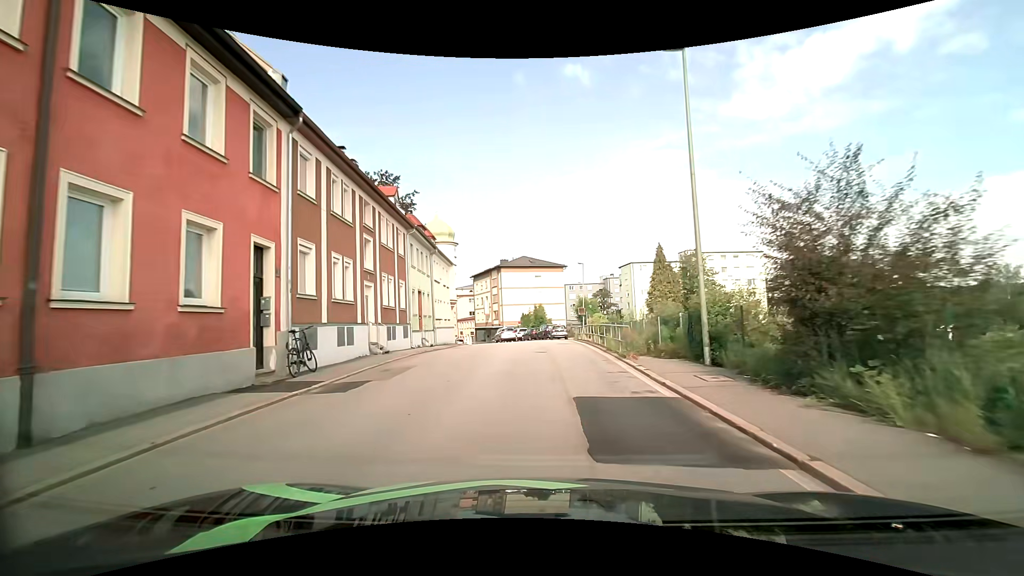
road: tertiary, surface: asphalt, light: Day
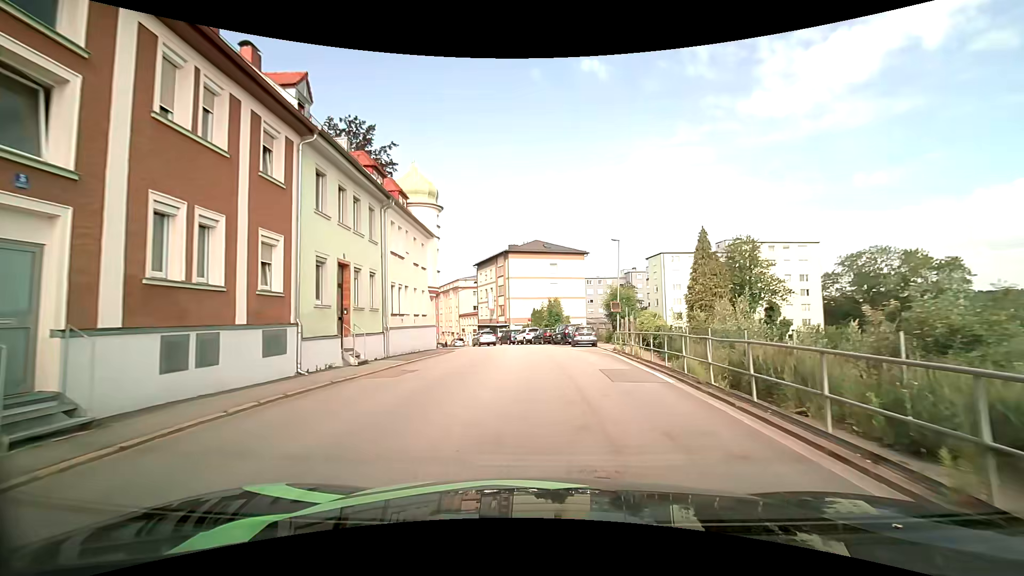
(-0.3, +14.6) m; -2°
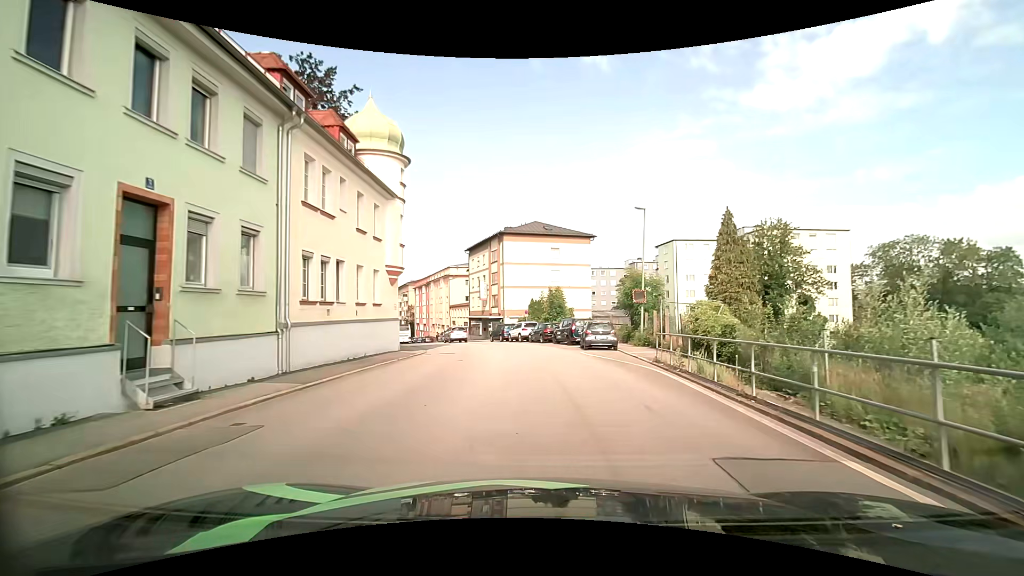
(0.0, +9.0) m; 0°
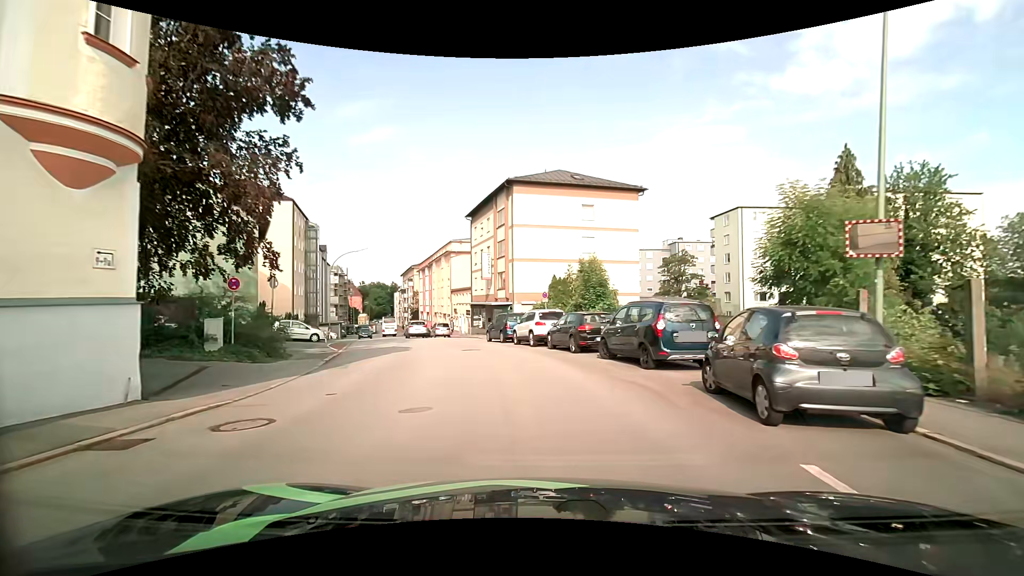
(-0.1, +18.1) m; -2°
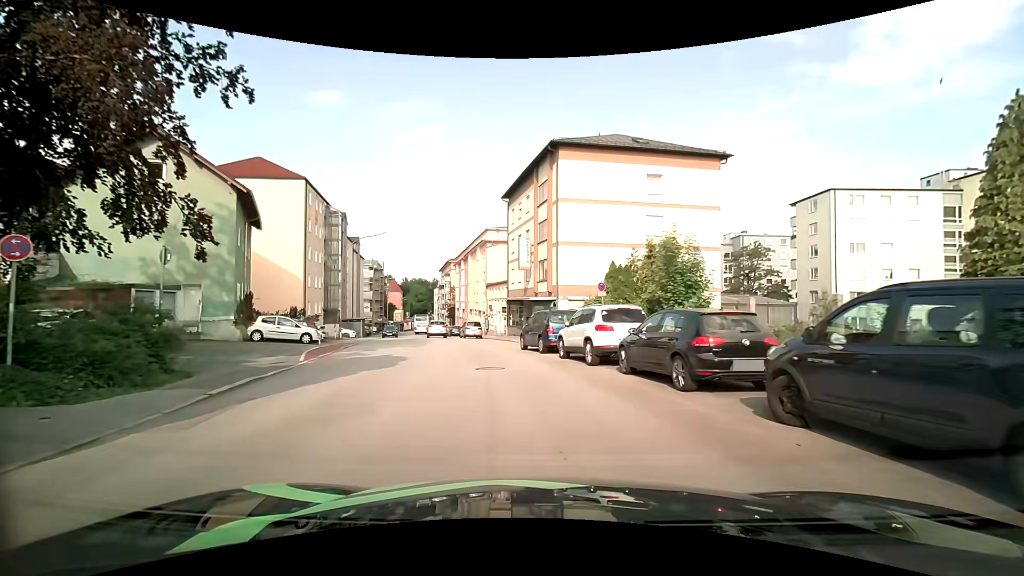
(-0.4, +8.5) m; -5°
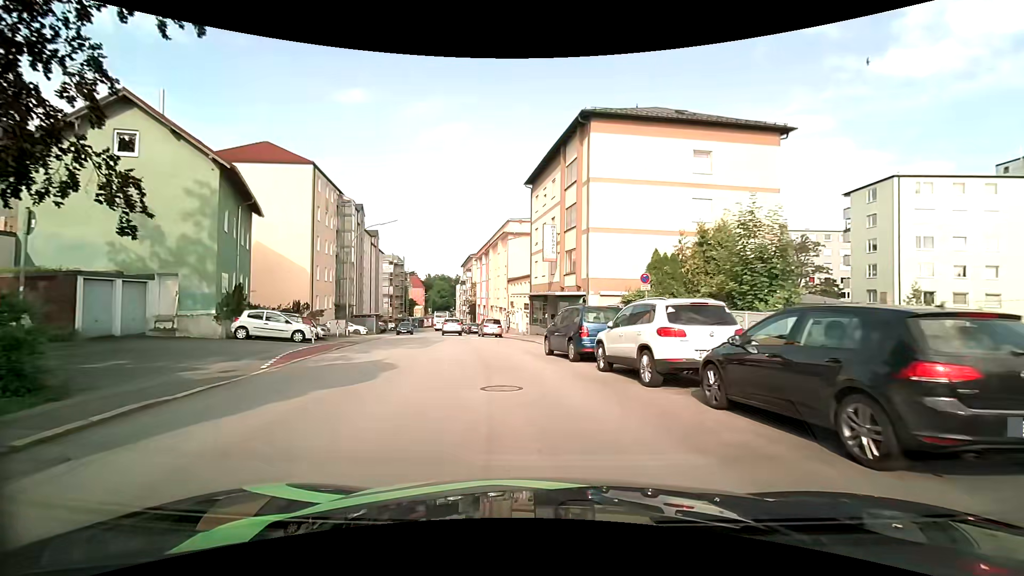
(-0.1, +4.2) m; -3°
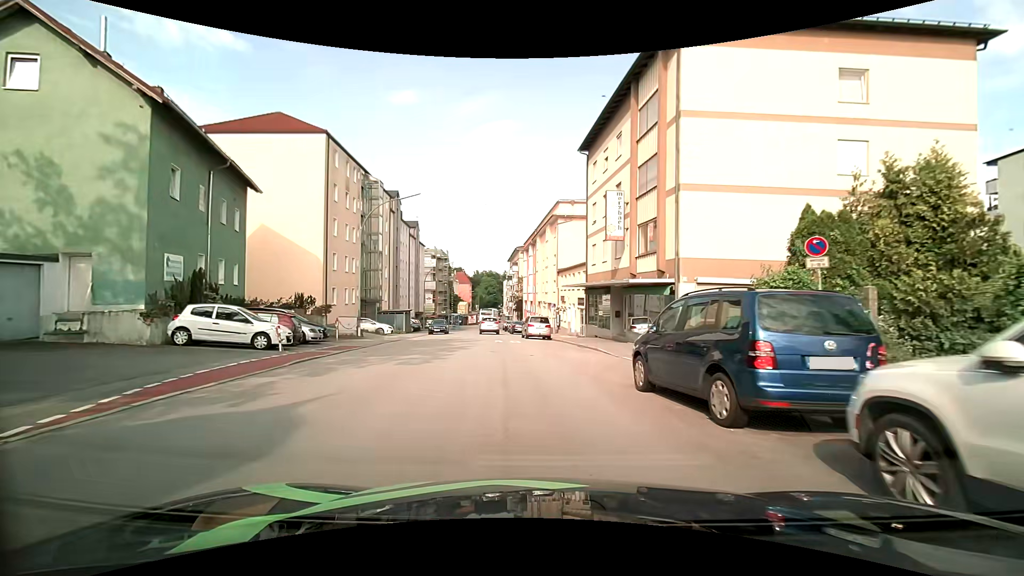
(-0.4, +8.3) m; -5°
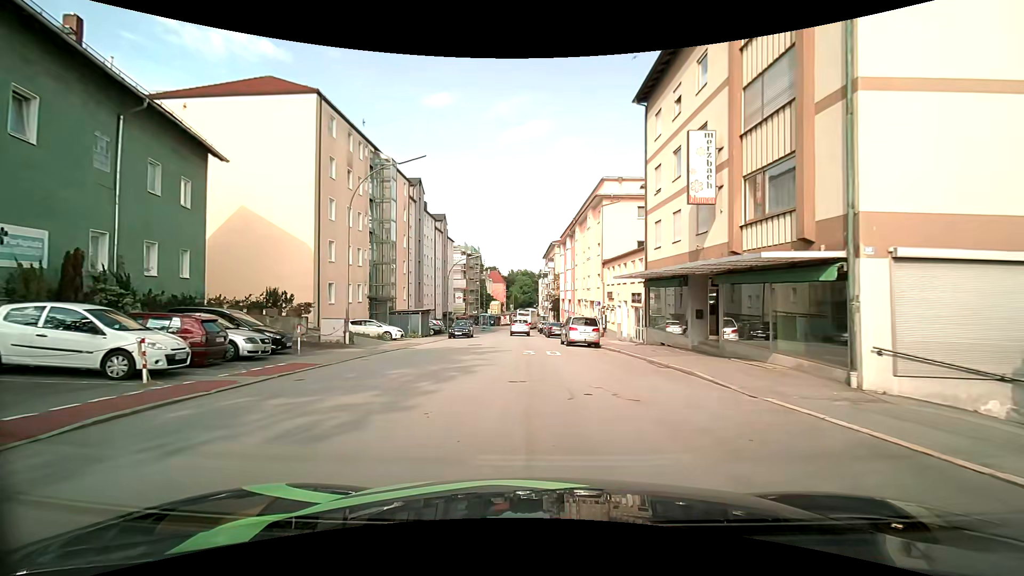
(-0.3, +7.9) m; -4°
